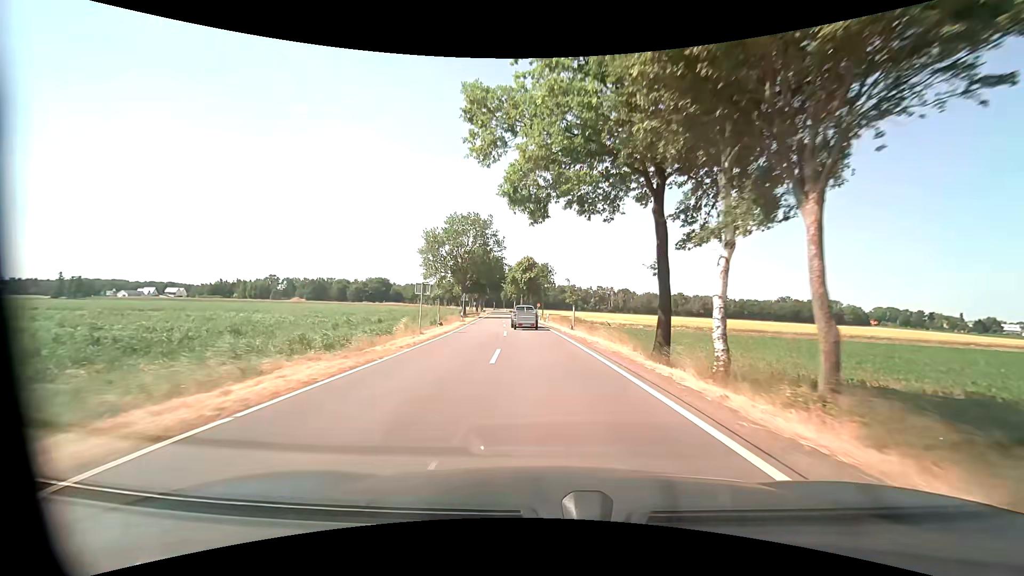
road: tertiary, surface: asphalt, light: Day
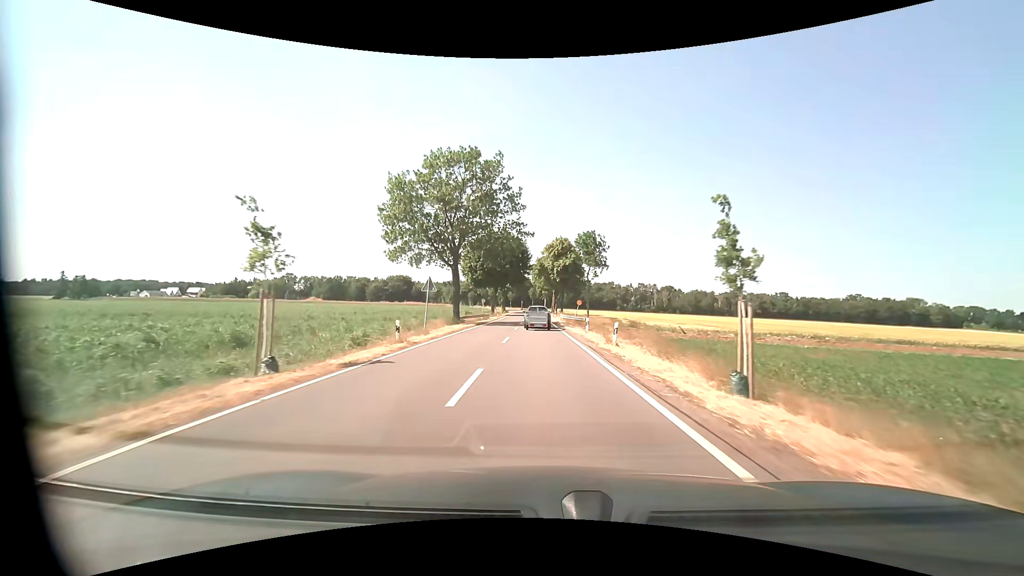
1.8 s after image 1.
(-1.0, +29.5) m; -4°
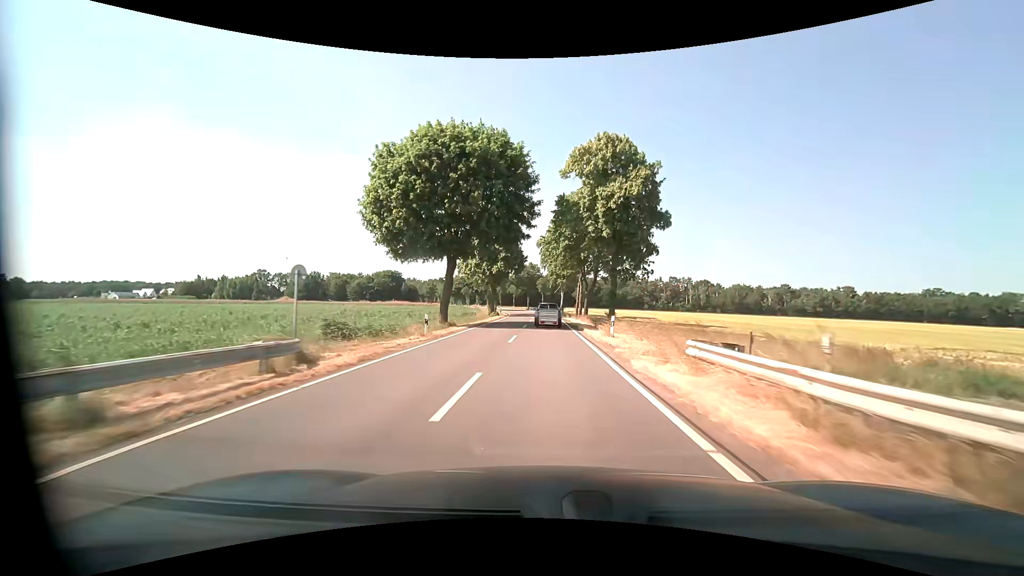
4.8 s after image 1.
(-1.0, +49.4) m; -2°
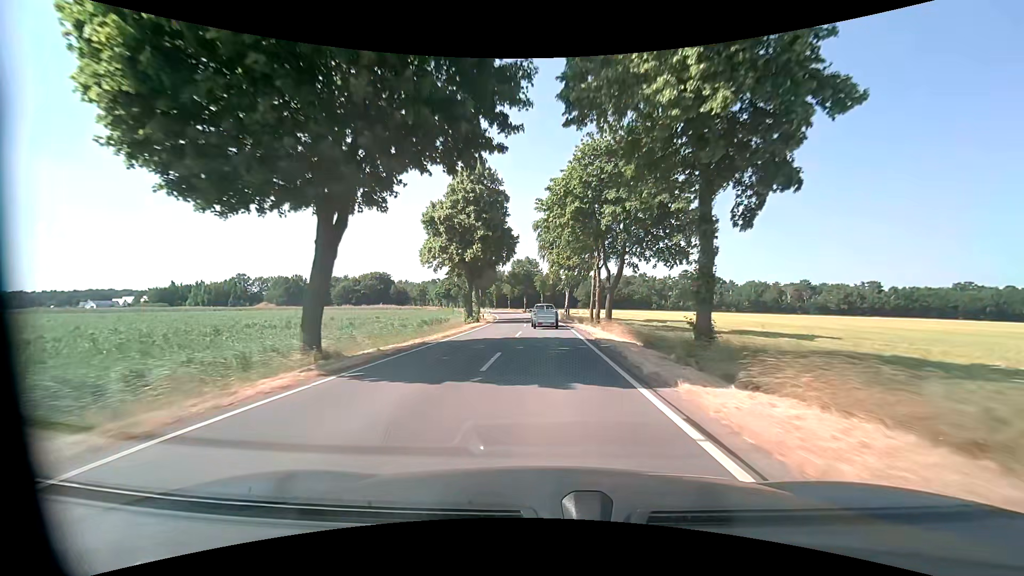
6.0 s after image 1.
(+0.2, +19.8) m; +1°
(0, +10) (0, +20) (0, +30) (-1, +40) (-1, +50) (-2, +60) (-2, +70) (-3, +80) (-5, +90) (-6, +100) m
